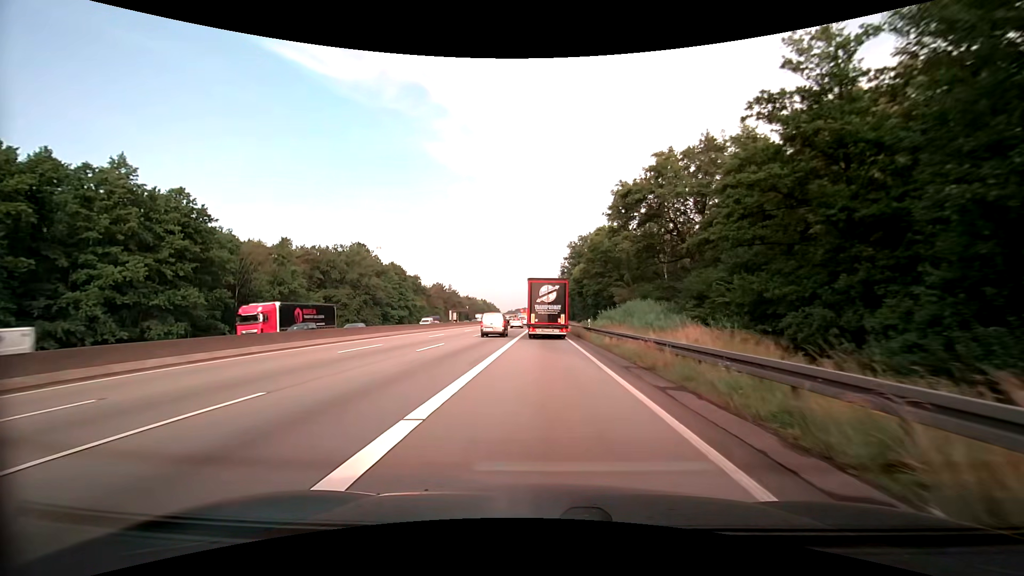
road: motorway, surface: asphalt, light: Day
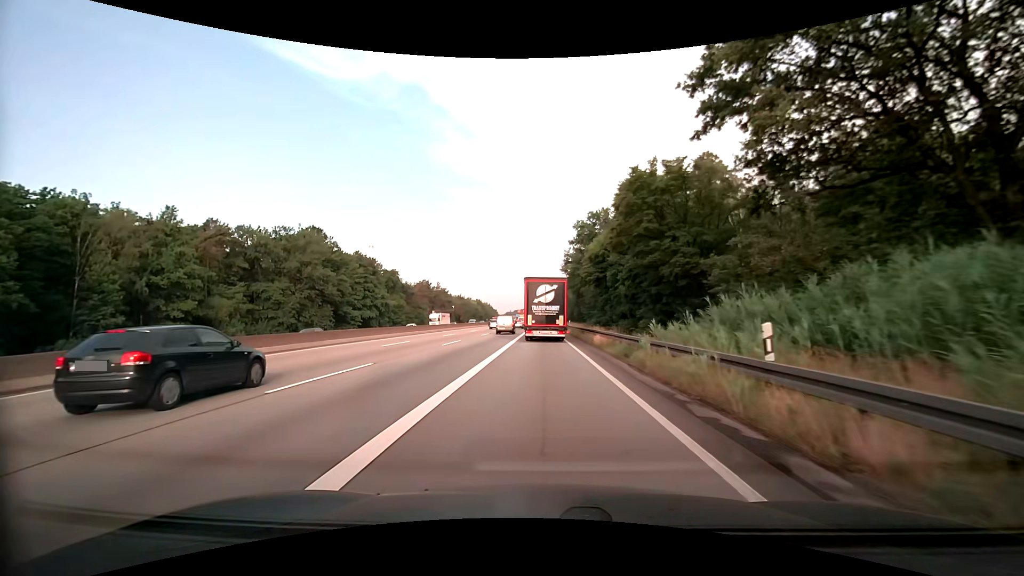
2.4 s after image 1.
(0.0, +29.4) m; 0°
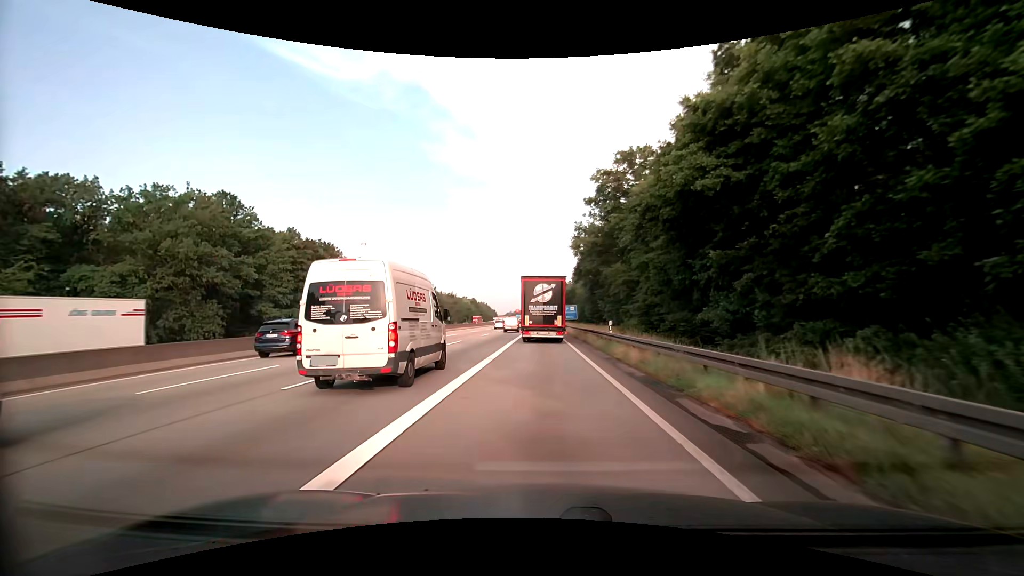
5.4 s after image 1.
(+0.1, +35.2) m; 0°
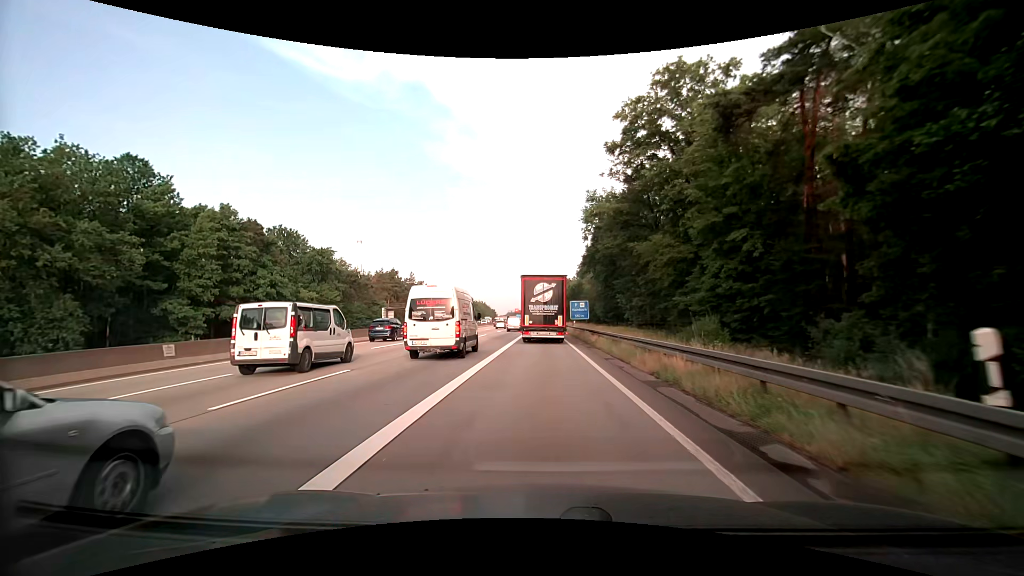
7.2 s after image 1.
(+0.1, +20.5) m; 0°
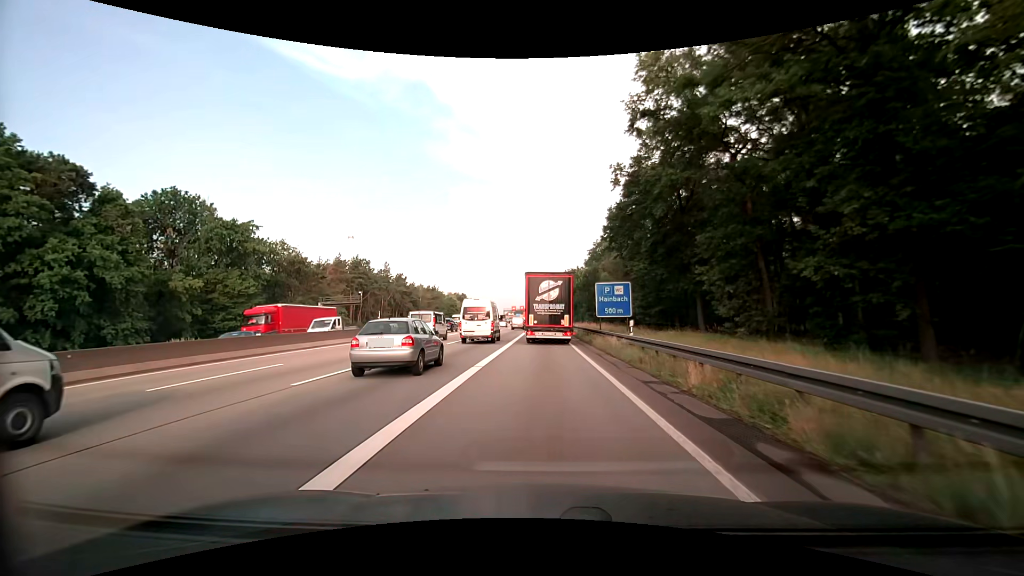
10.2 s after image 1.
(-0.1, +33.1) m; 0°
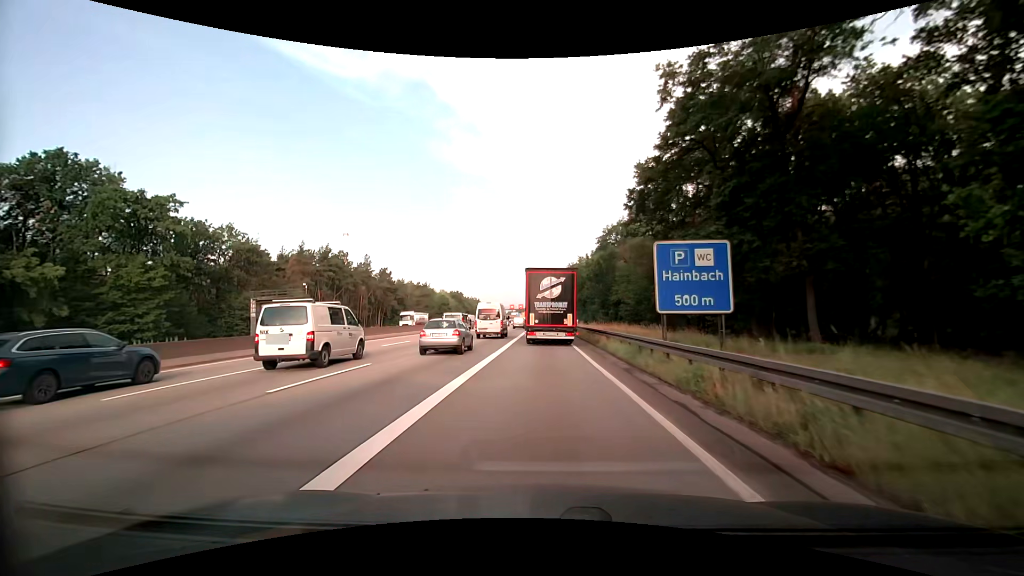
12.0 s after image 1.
(-0.1, +19.2) m; 0°
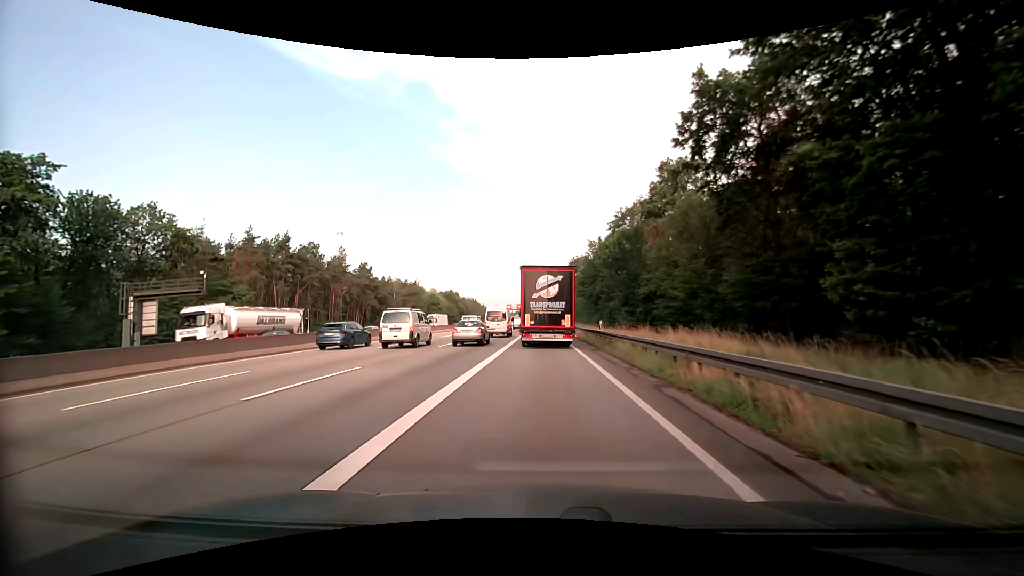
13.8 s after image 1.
(0.0, +18.7) m; 0°
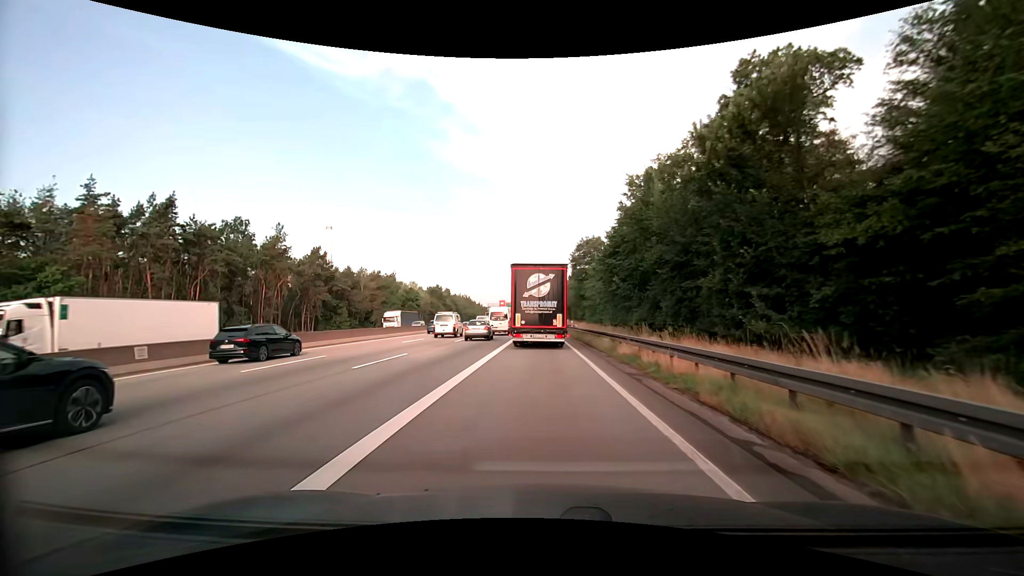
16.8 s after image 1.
(0.0, +30.1) m; 0°
(0, +10) (0, +20) (0, +30) (0, +40) (0, +50) (0, +60) (0, +70) (0, +80) (-1, +90) (-1, +100) m
